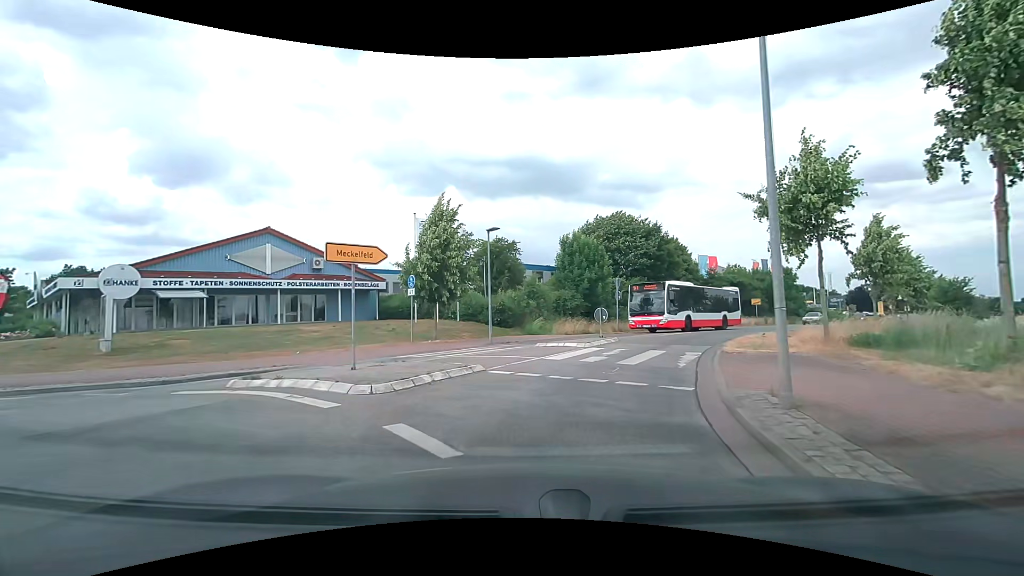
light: Day
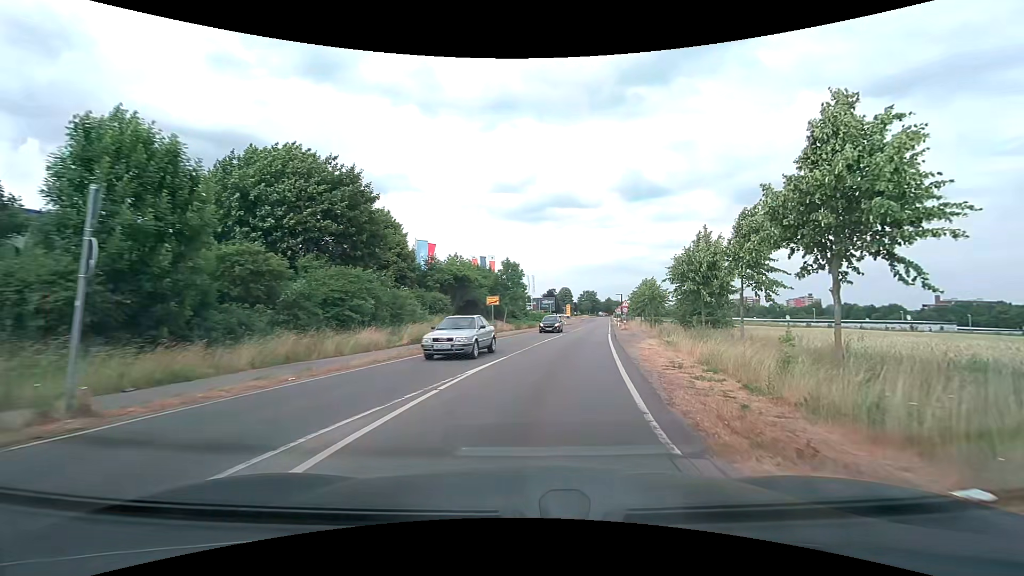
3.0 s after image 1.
(+6.8, +22.9) m; +32°
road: secondary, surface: asphalt
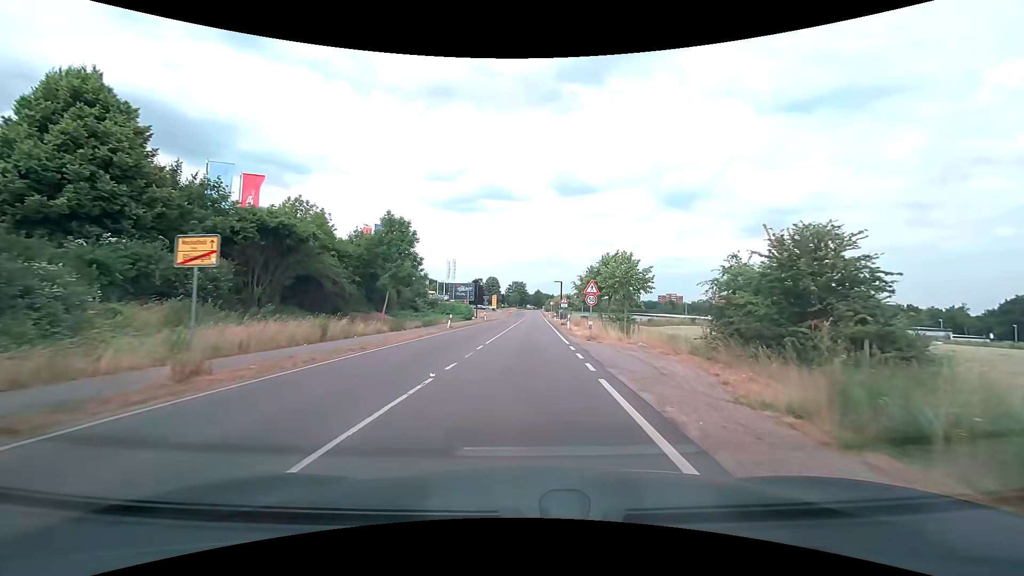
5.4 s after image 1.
(+2.9, +26.2) m; +8°
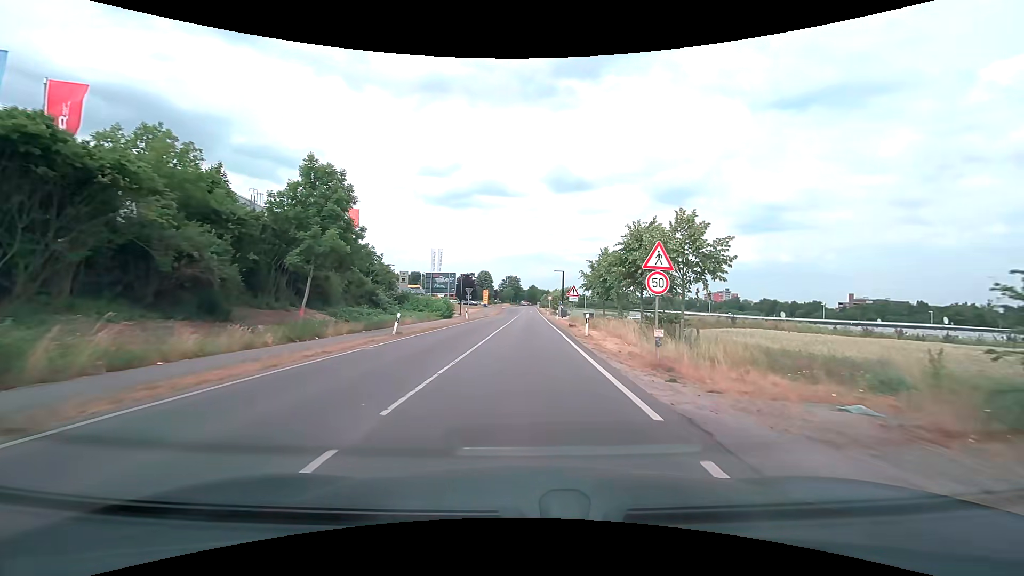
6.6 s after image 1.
(+0.1, +14.5) m; +1°
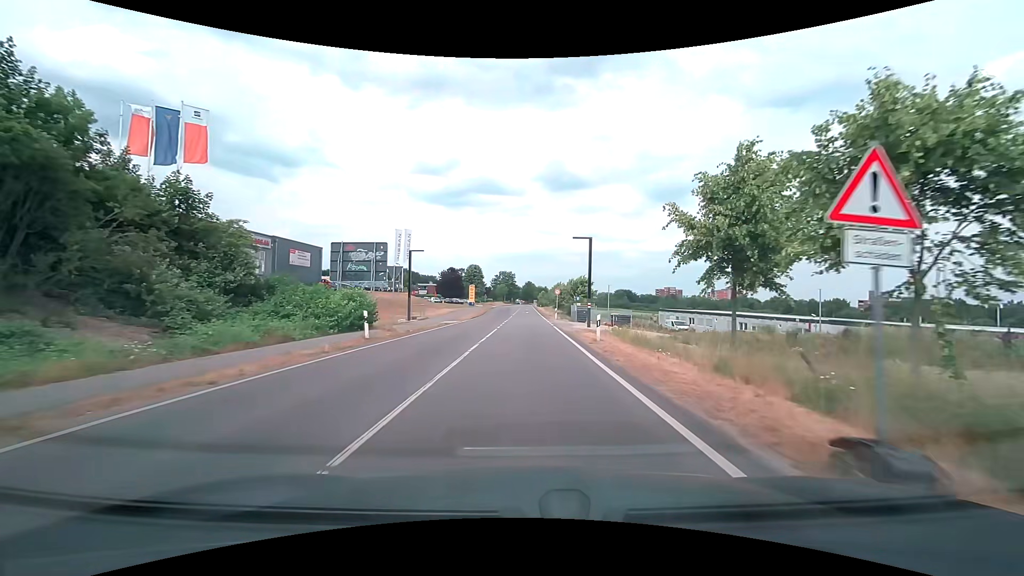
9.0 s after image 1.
(+0.2, +29.7) m; 0°
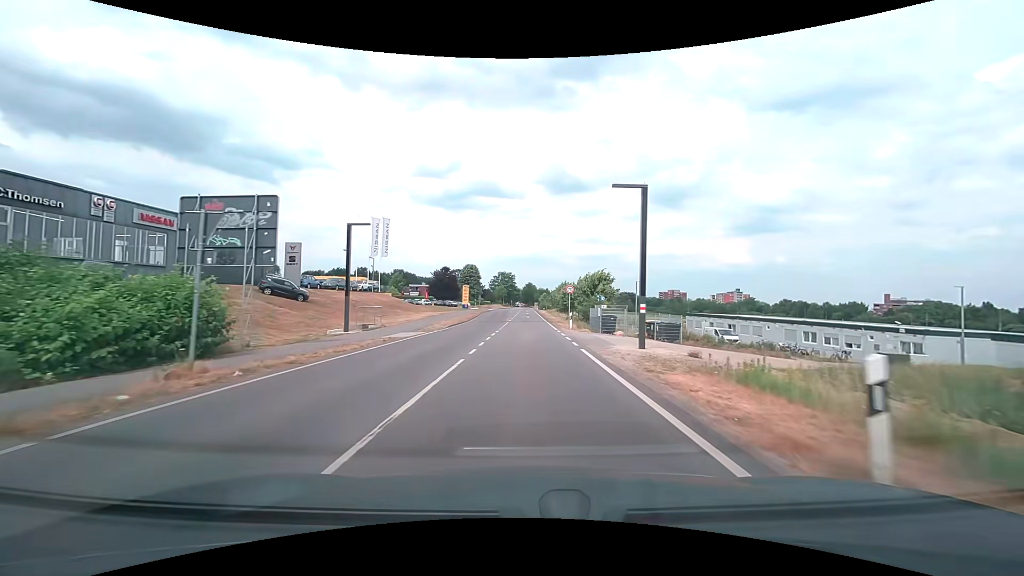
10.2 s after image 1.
(0.0, +15.0) m; 0°
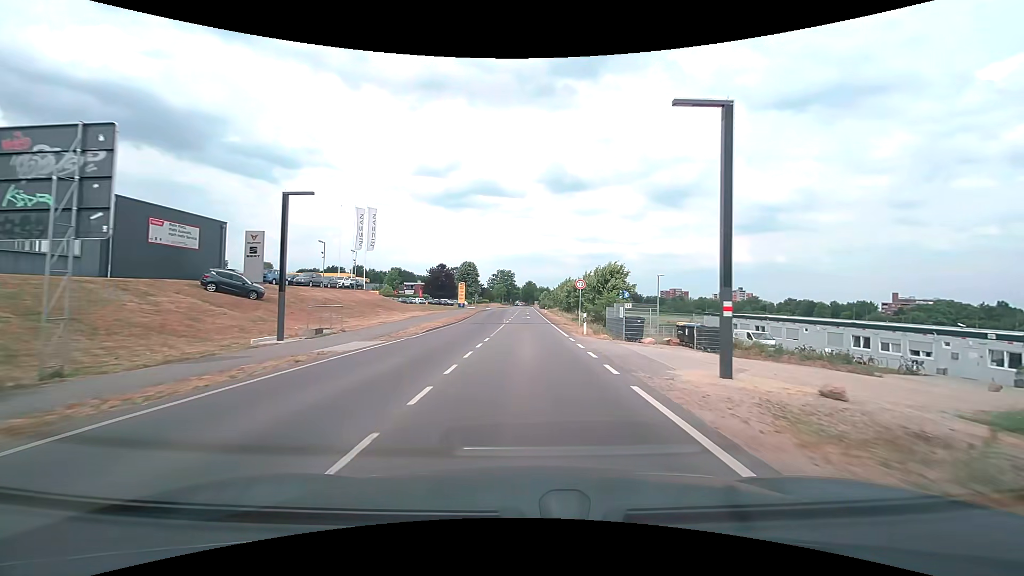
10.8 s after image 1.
(0.0, +7.5) m; 0°
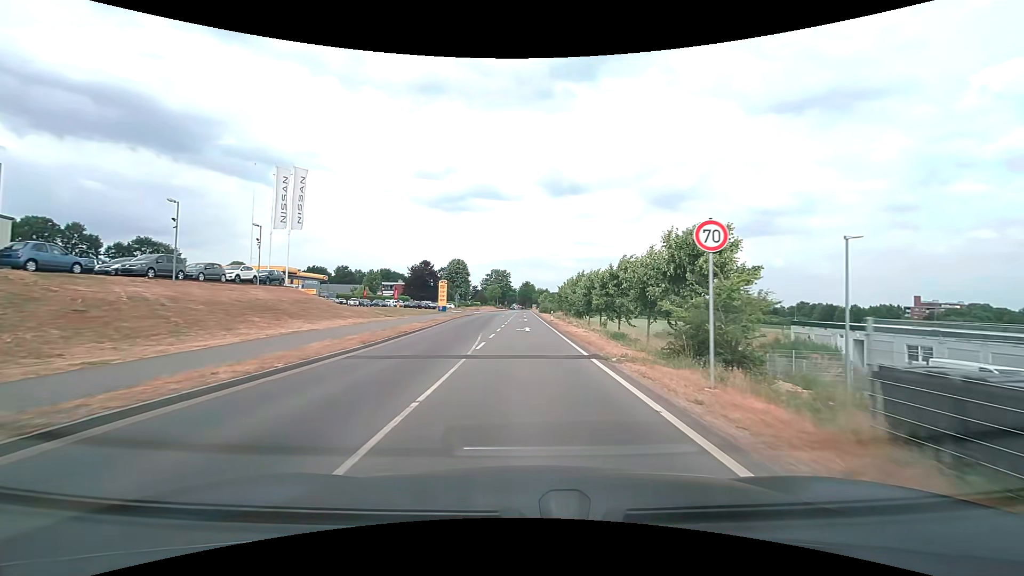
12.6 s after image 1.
(+0.1, +22.8) m; 0°
(0, +10) (0, +20) (0, +30) (0, +40) (0, +50) (0, +60) (0, +70) (0, +80) (0, +90) (0, +100) m
